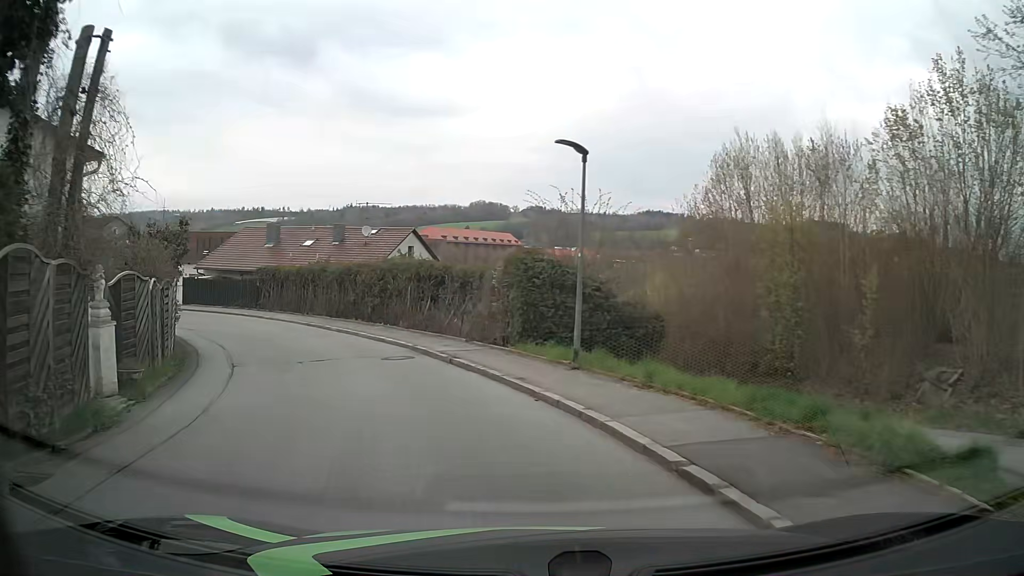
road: residential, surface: asphalt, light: Day
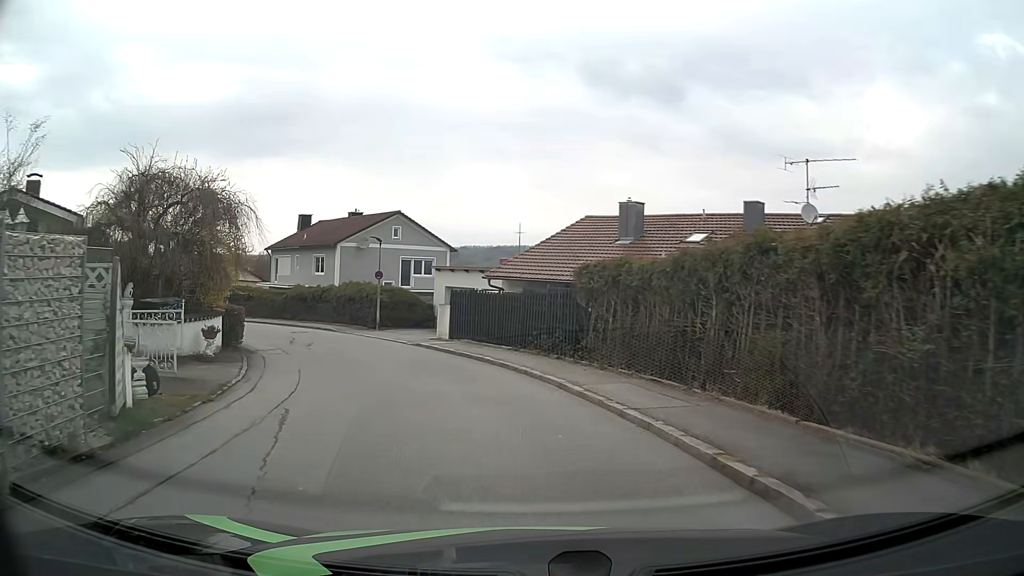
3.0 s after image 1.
(-6.4, +20.9) m; -32°
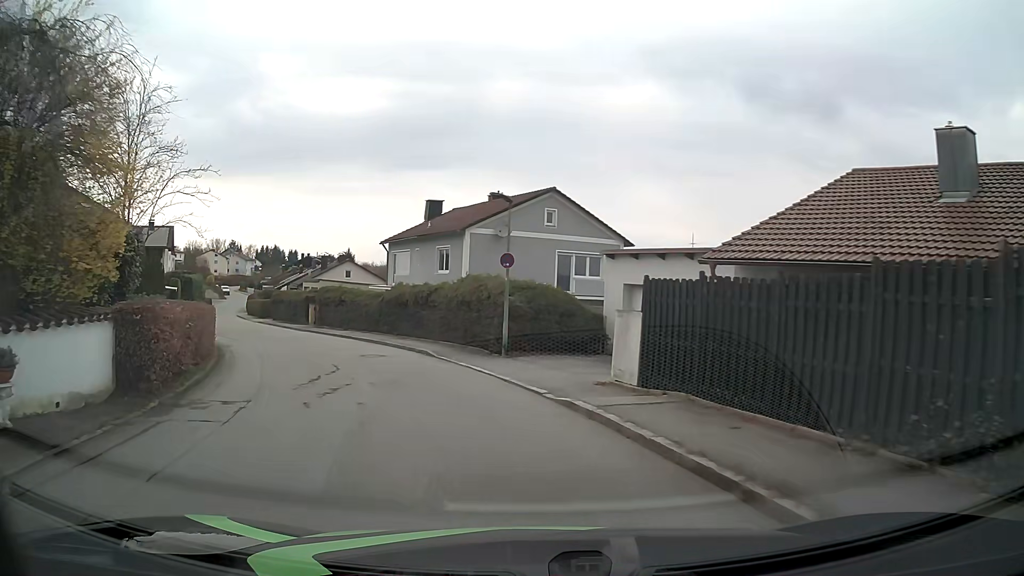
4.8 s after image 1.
(-1.7, +13.4) m; -14°
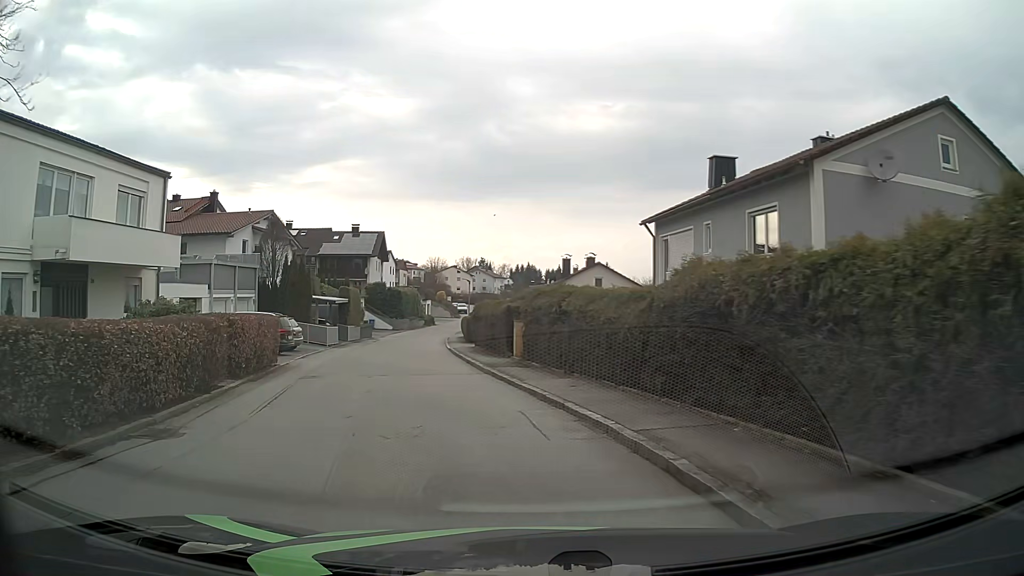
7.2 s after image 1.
(-3.2, +17.5) m; -22°
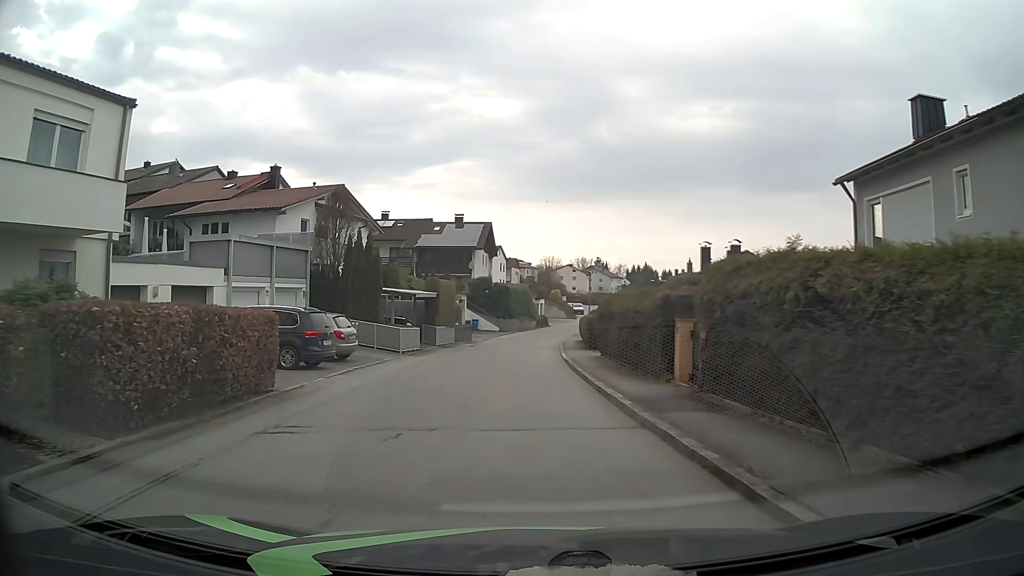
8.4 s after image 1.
(-0.9, +9.0) m; -11°
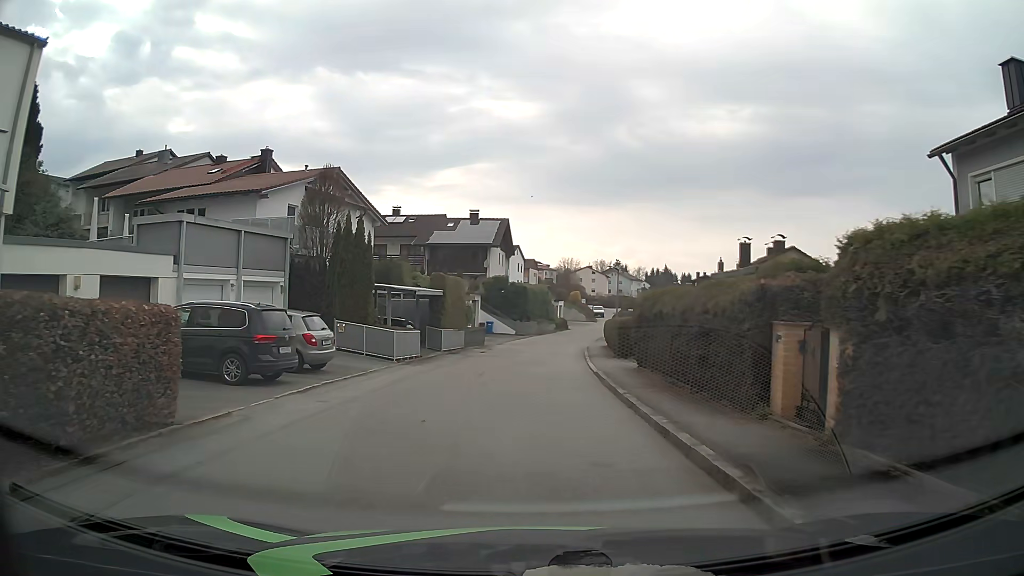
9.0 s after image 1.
(-0.1, +4.6) m; -1°
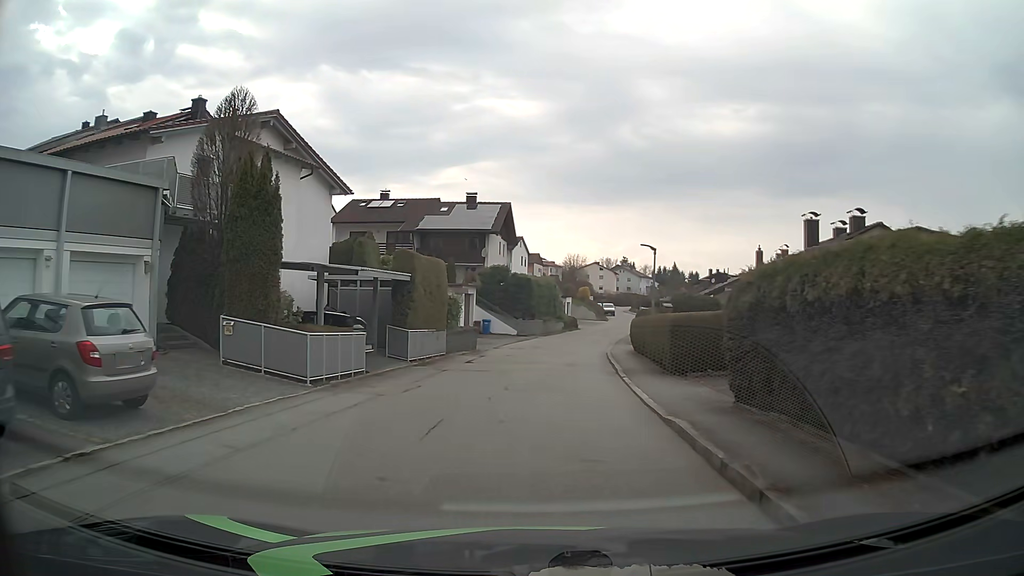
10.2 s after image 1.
(-0.1, +9.1) m; 0°
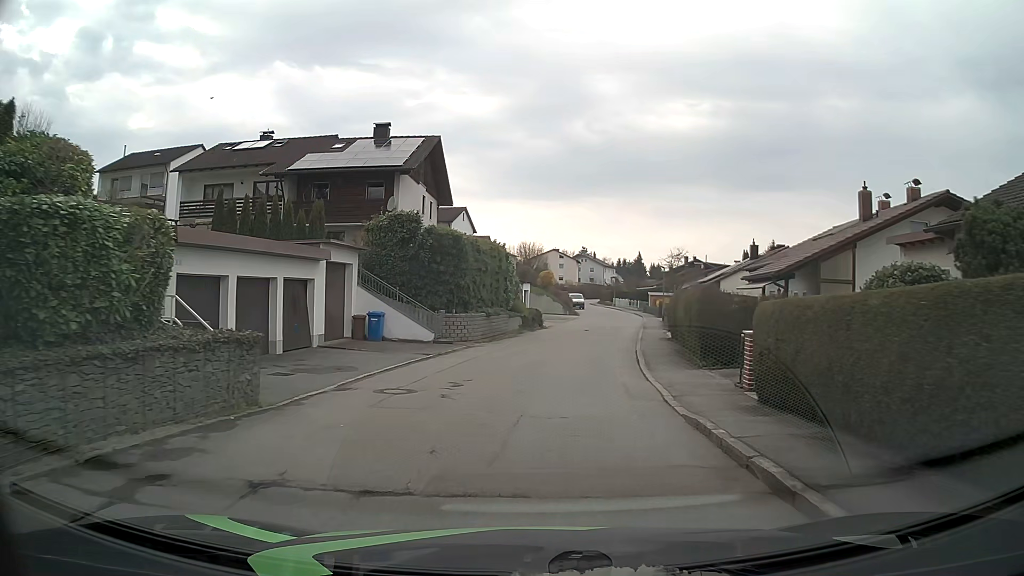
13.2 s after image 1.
(+0.7, +22.7) m; +3°
(0, +10) (+1, +20) (+3, +30) (+5, +40) (+6, +50) (+8, +59) (+9, +69) (+10, +79) (+9, +89) (+9, +99) m
